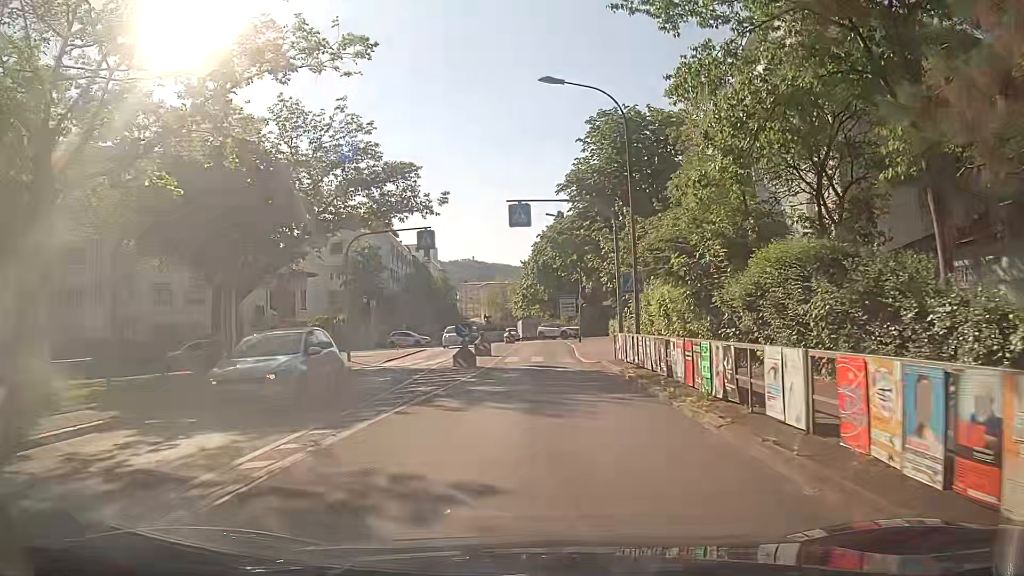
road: secondary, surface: asphalt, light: Day
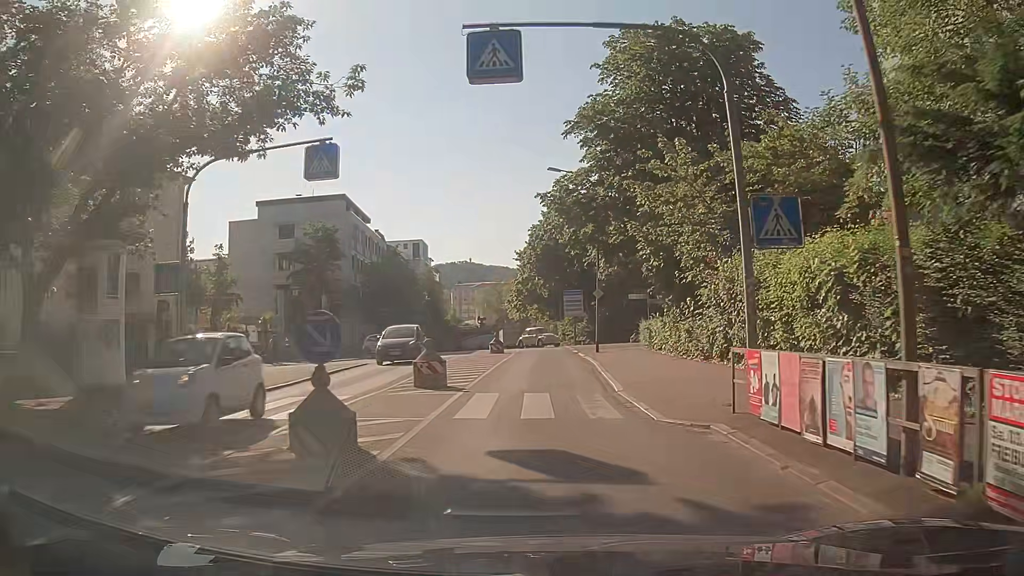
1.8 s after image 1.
(0.0, +15.3) m; +1°
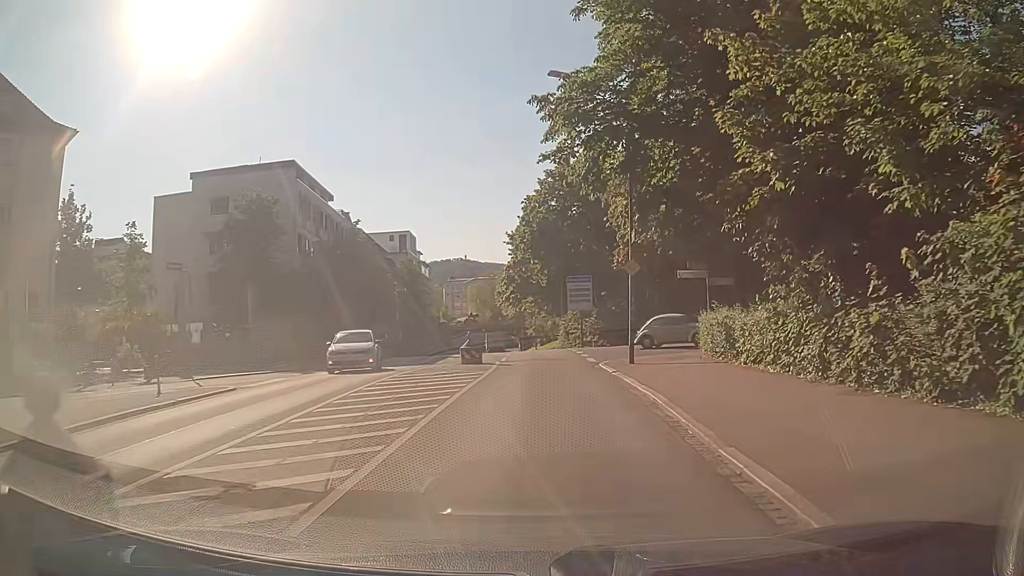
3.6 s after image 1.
(0.0, +13.2) m; 0°
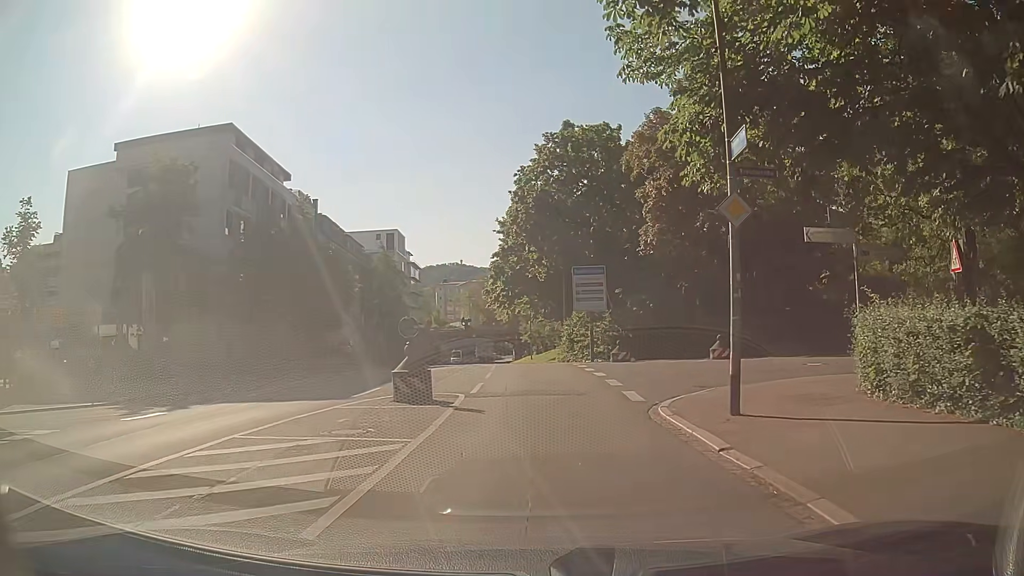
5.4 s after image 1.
(+0.1, +11.2) m; +1°
